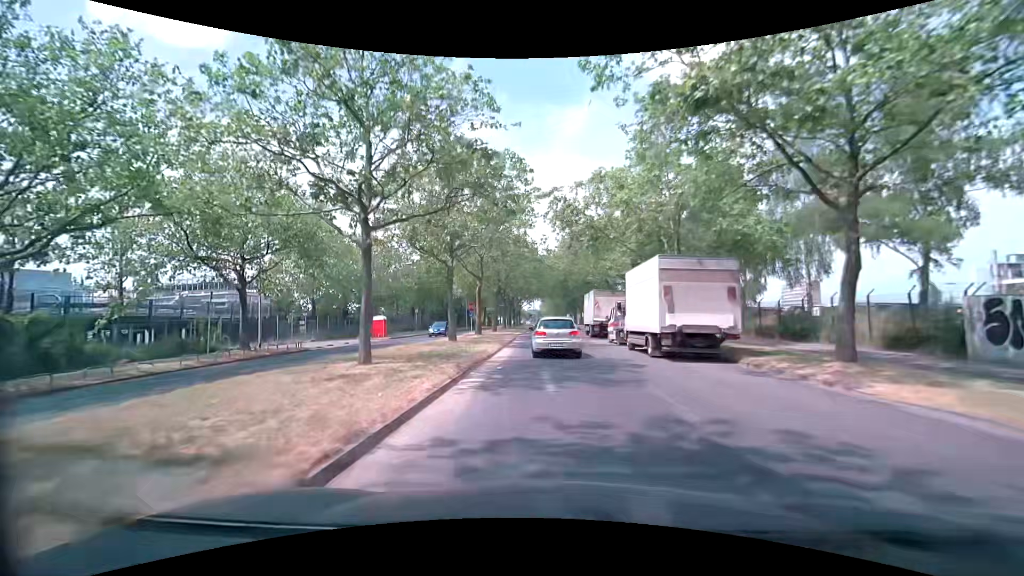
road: secondary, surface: asphalt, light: Day
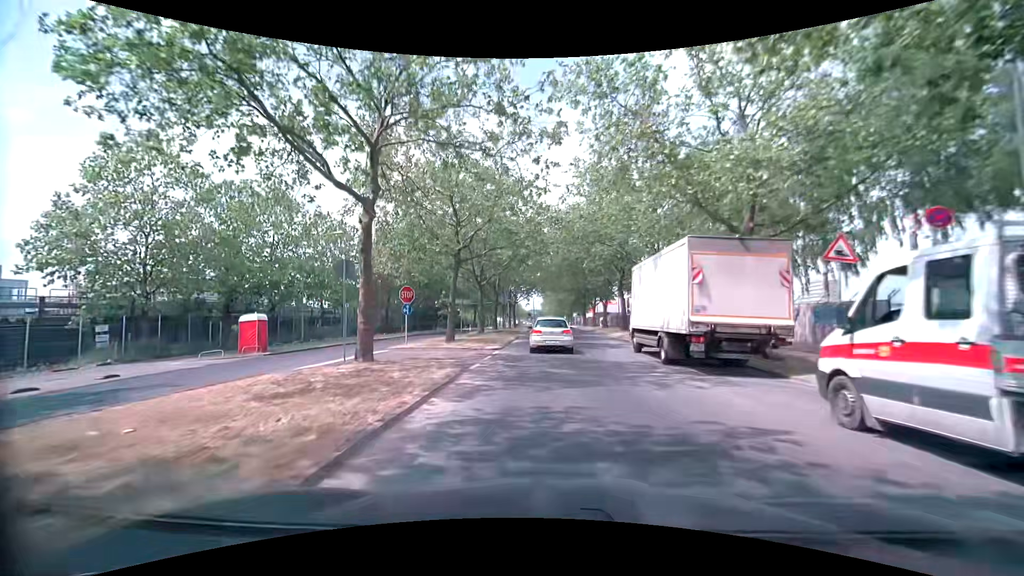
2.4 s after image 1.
(+0.4, +23.9) m; +1°
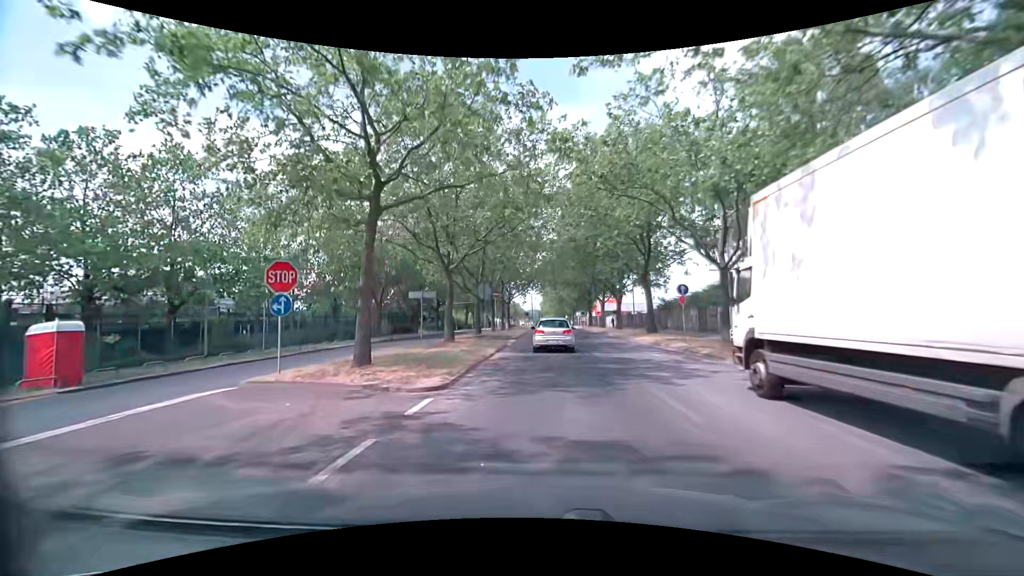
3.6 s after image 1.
(+0.1, +12.4) m; +1°
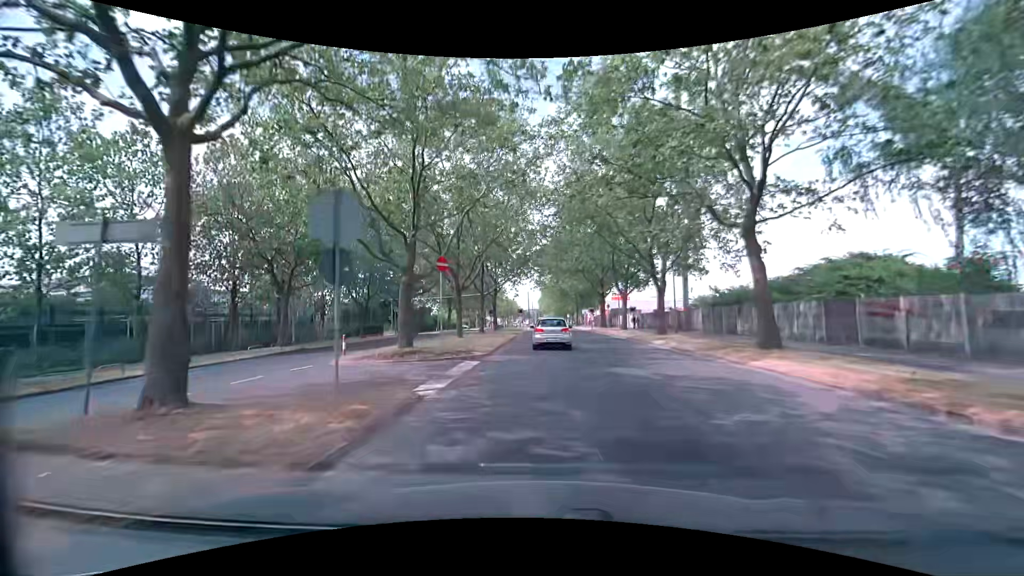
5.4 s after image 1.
(0.0, +19.1) m; 0°
(0, +10) (0, +20) (0, +30) (0, +40) (0, +50) (0, +60) (0, +70) (-1, +80) (-1, +90) (-1, +100) m
